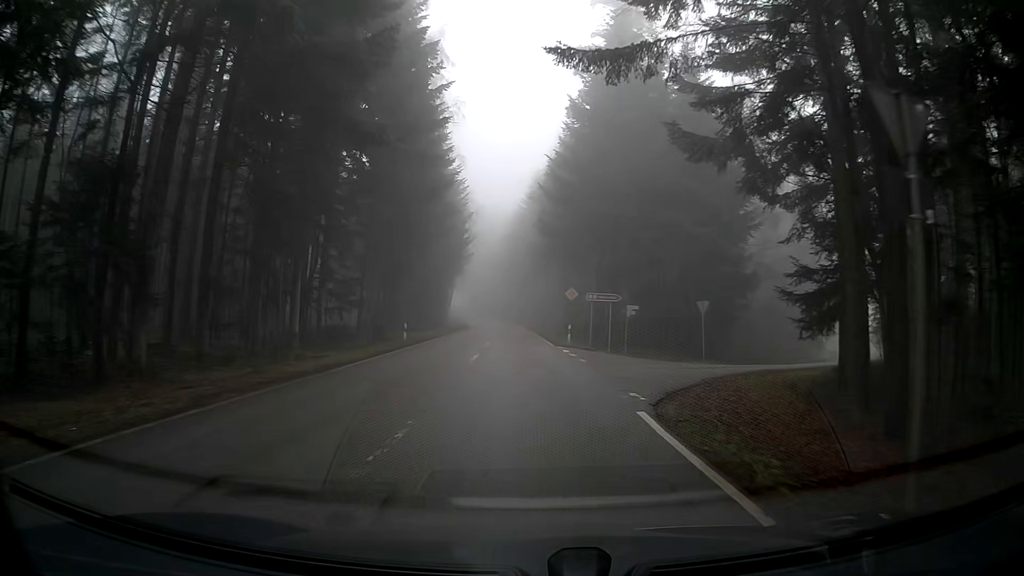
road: tertiary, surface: asphalt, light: Day
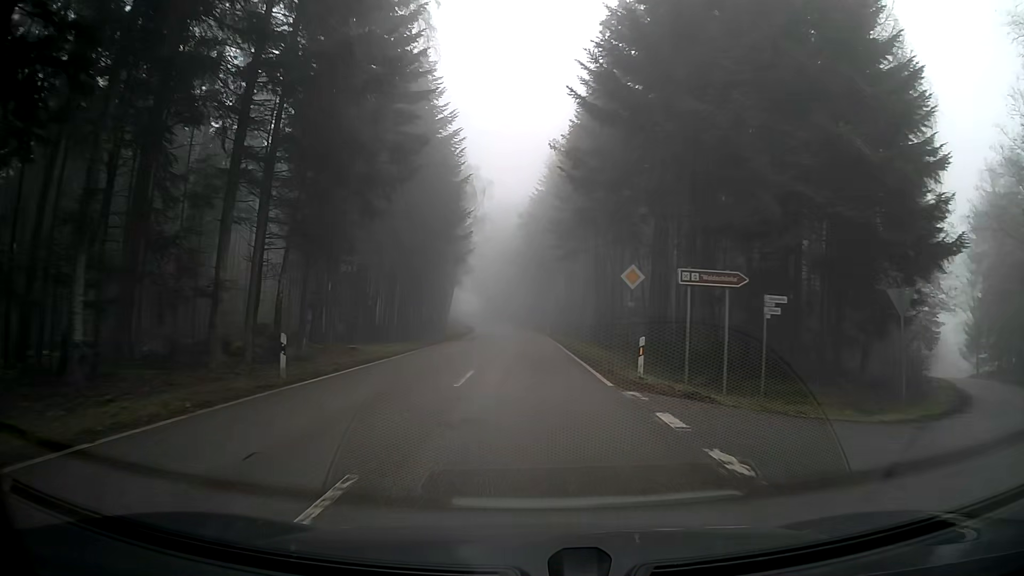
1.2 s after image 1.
(-0.2, +18.3) m; -1°
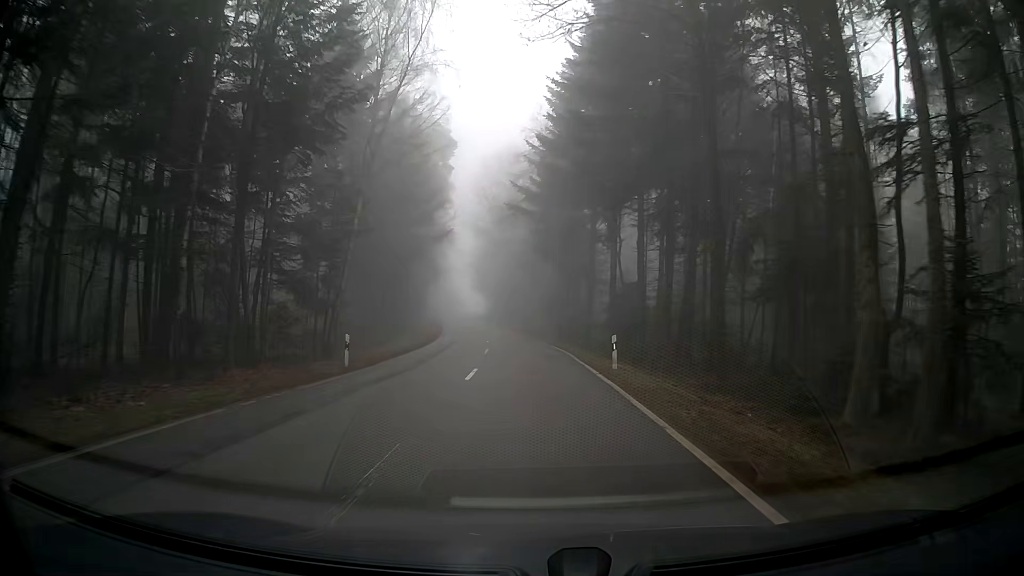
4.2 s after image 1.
(-1.0, +46.4) m; -1°
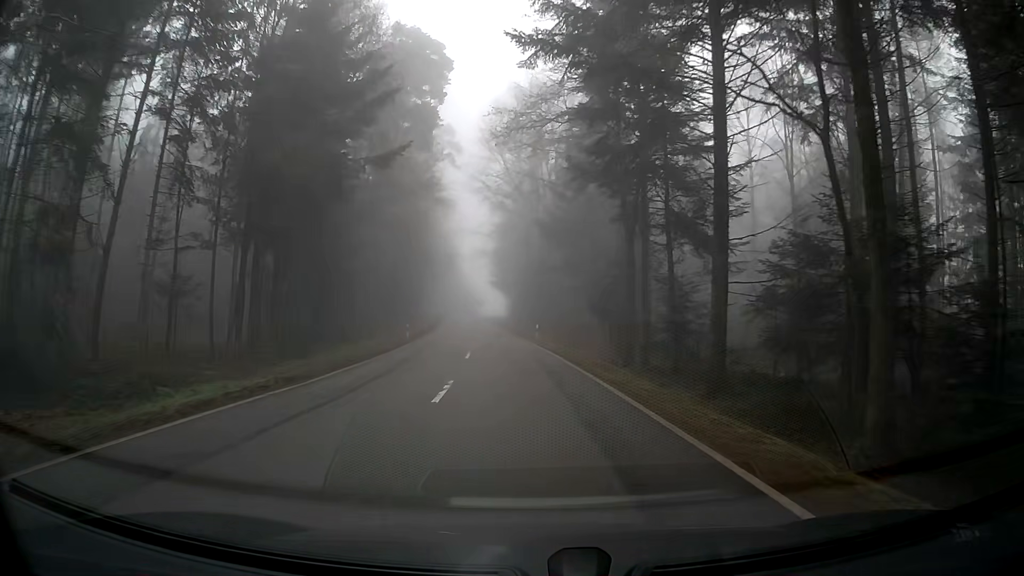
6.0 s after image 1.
(-0.4, +28.3) m; -4°
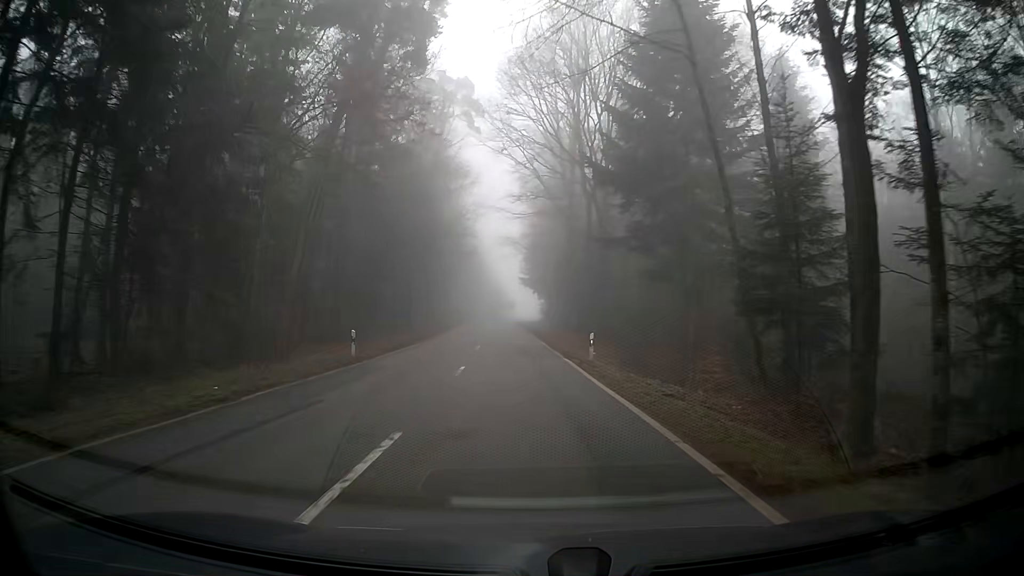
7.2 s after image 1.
(-0.5, +19.0) m; -3°
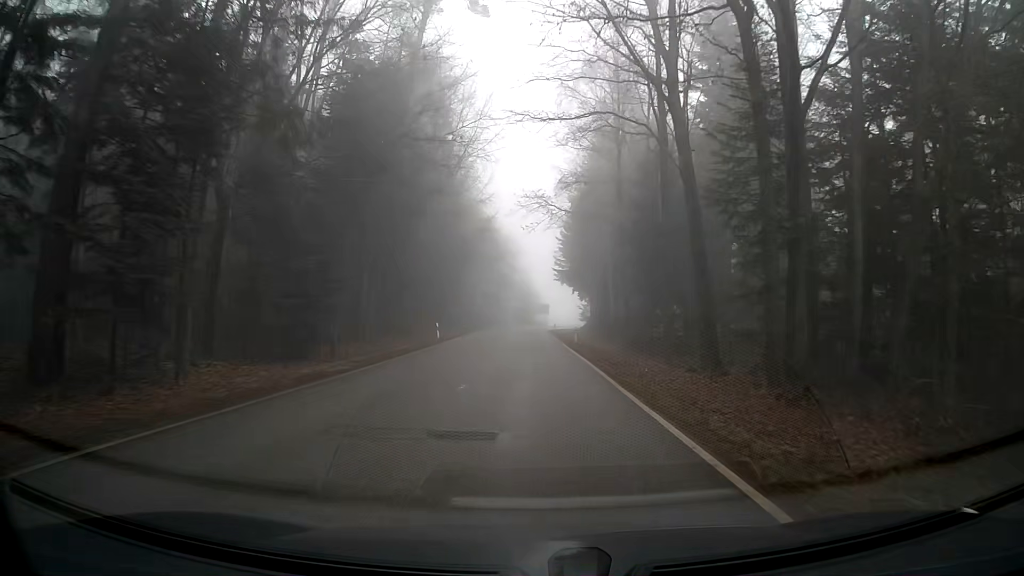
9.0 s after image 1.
(-0.5, +28.7) m; -1°
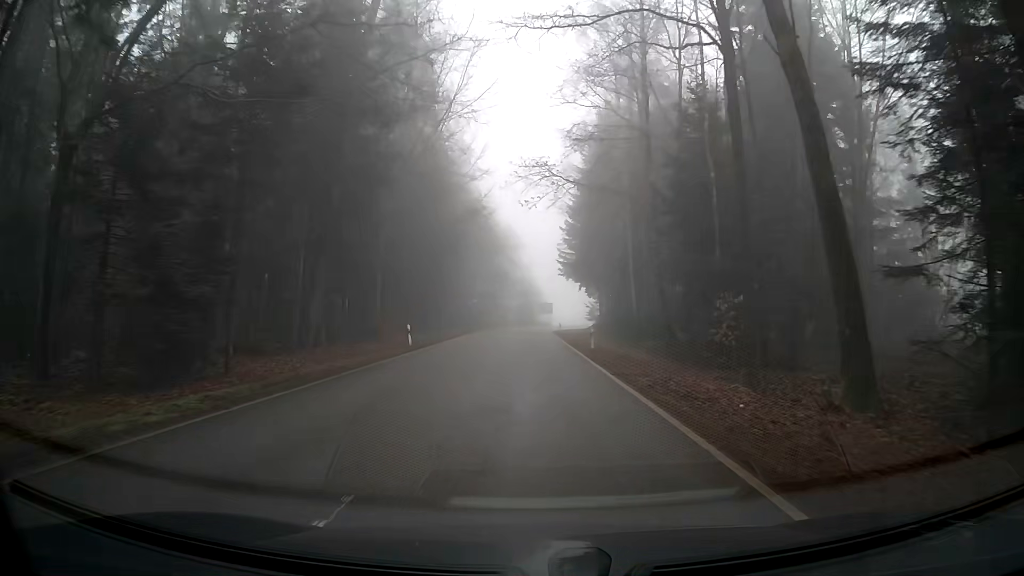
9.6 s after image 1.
(0.0, +9.6) m; -1°
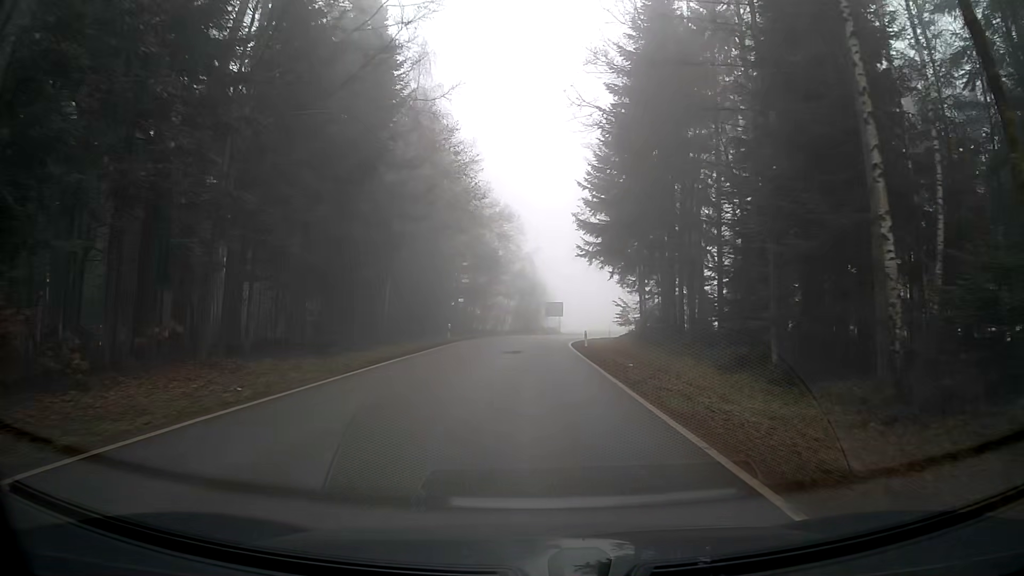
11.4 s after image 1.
(-0.6, +28.5) m; -1°
